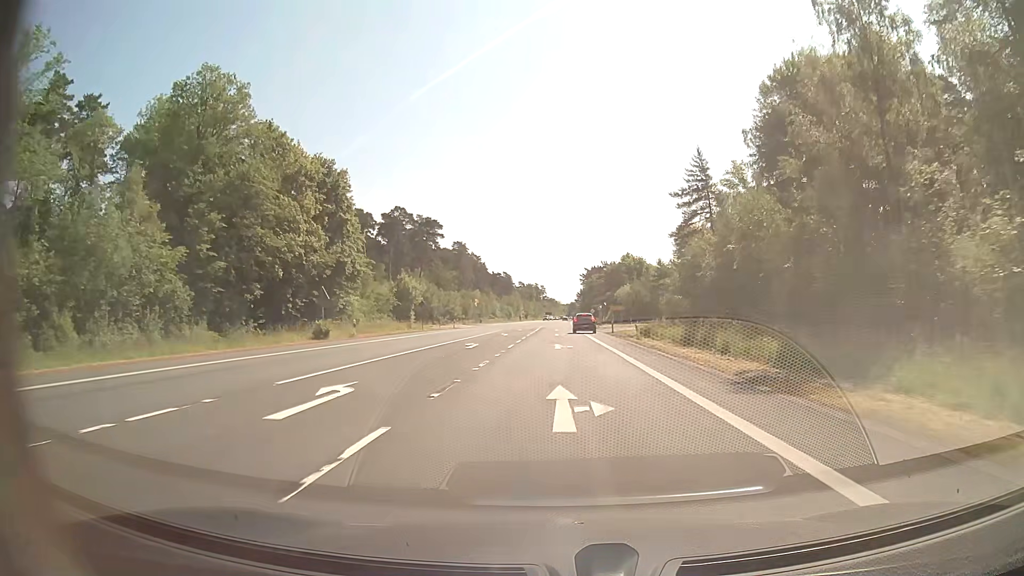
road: secondary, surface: asphalt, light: Day
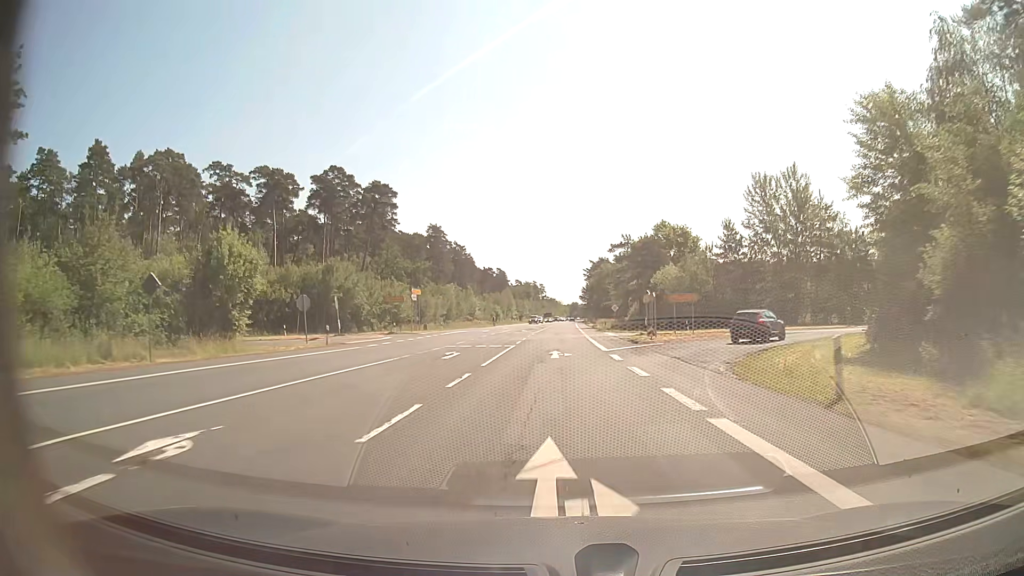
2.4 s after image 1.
(+0.1, +45.3) m; 0°
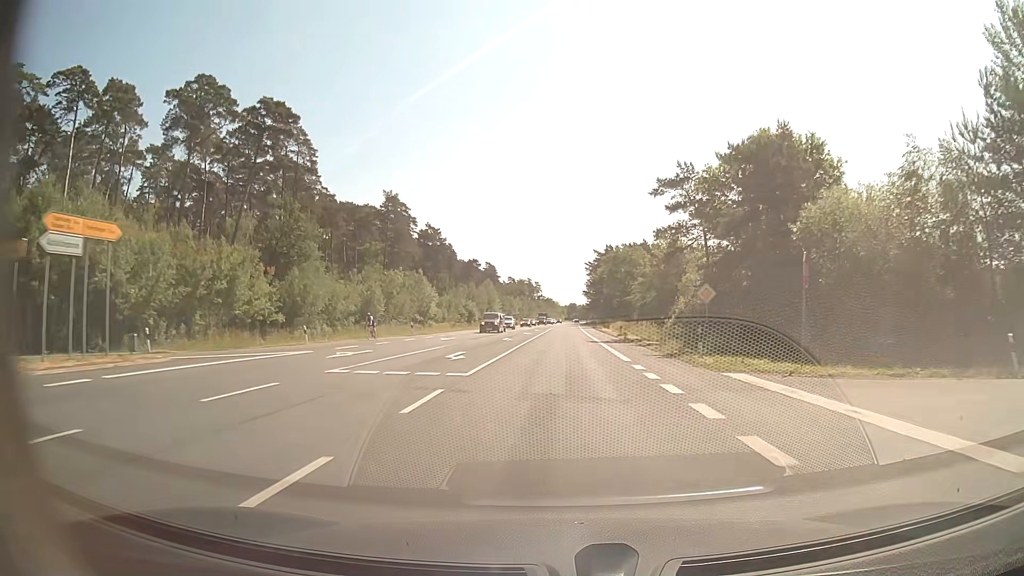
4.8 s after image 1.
(-0.1, +45.1) m; 0°
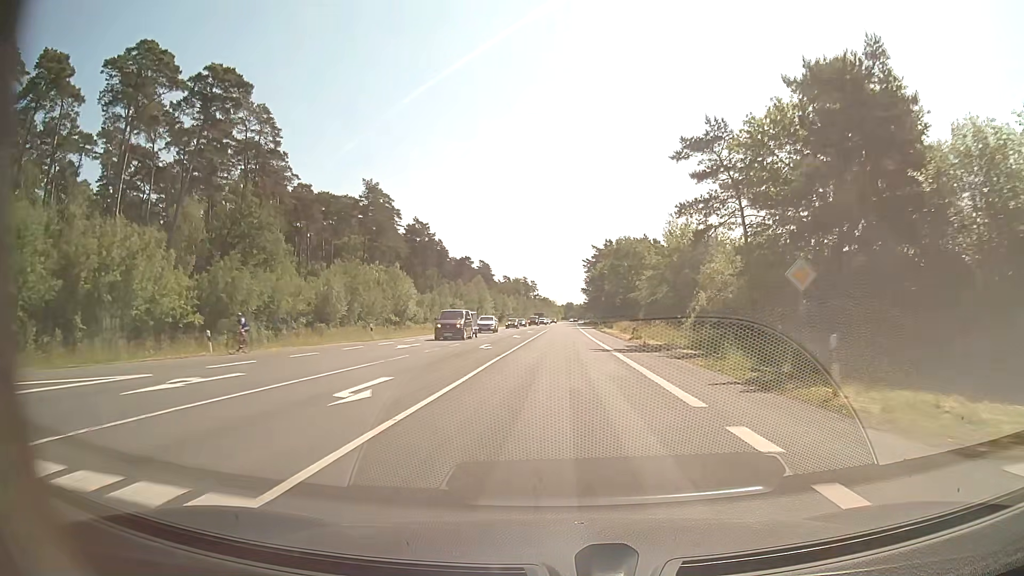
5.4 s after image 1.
(0.0, +11.3) m; 0°
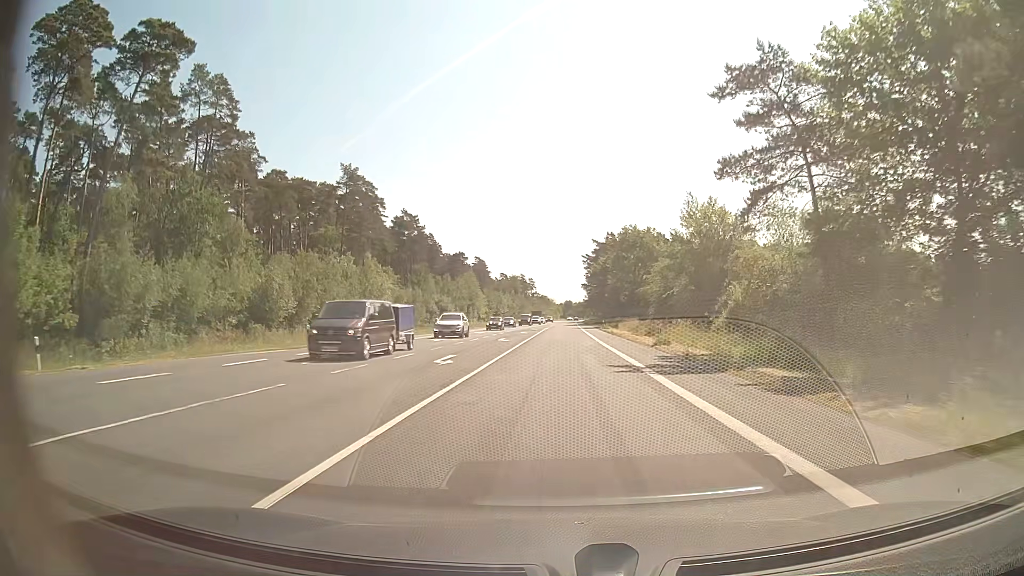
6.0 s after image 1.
(0.0, +11.3) m; 0°
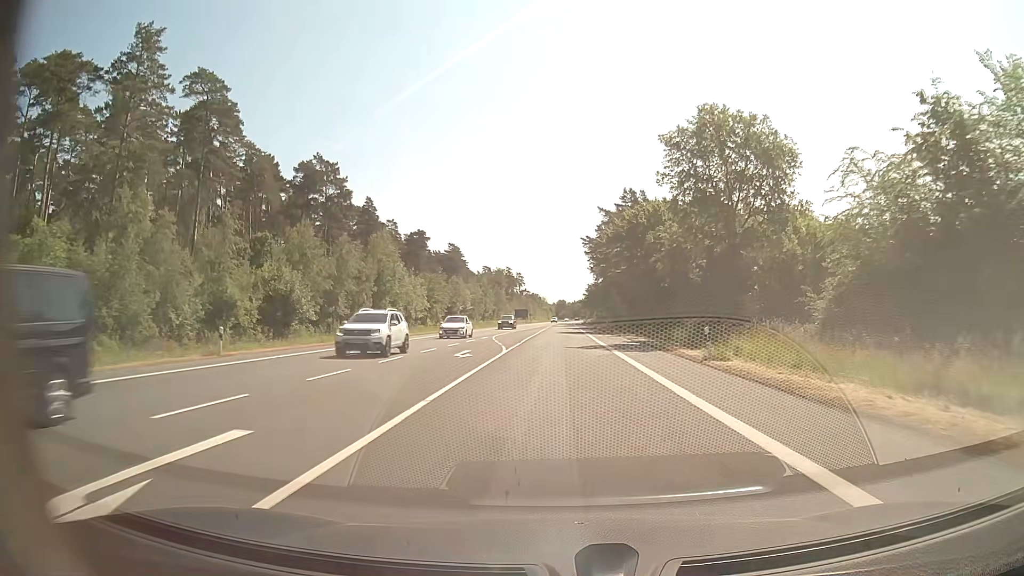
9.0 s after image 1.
(+0.3, +56.2) m; +1°
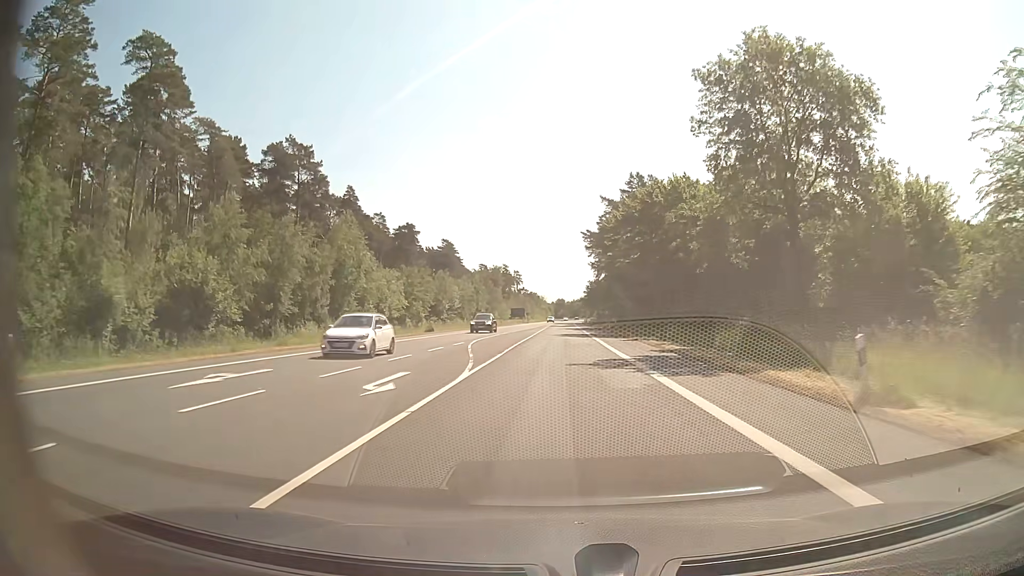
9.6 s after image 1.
(0.0, +11.2) m; 0°
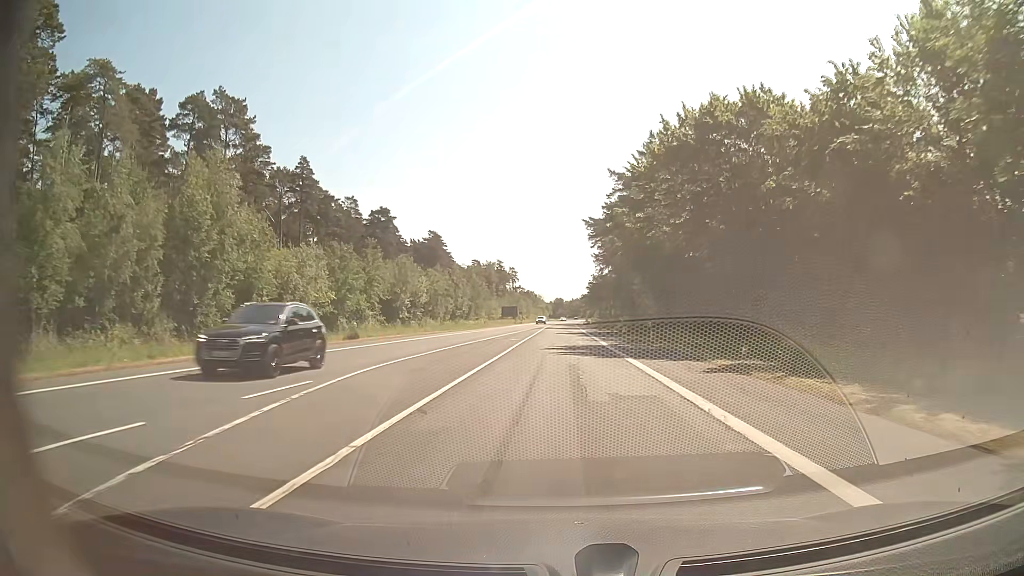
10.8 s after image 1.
(0.0, +22.5) m; 0°
(0, +10) (0, +20) (0, +30) (0, +40) (0, +50) (0, +60) (+1, +70) (+1, +80) (+1, +90) (+1, +100) m
